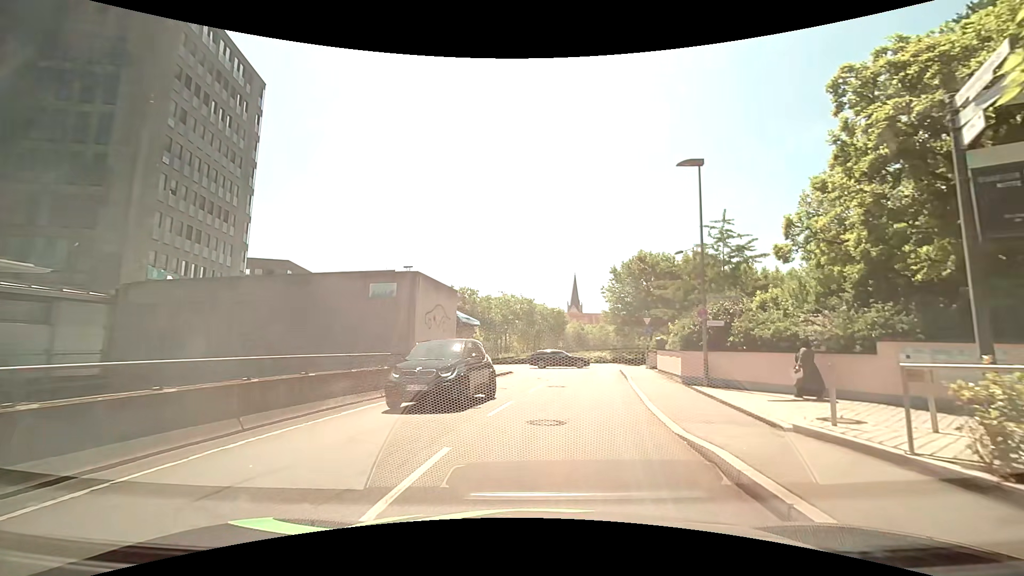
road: residential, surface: asphalt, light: Day
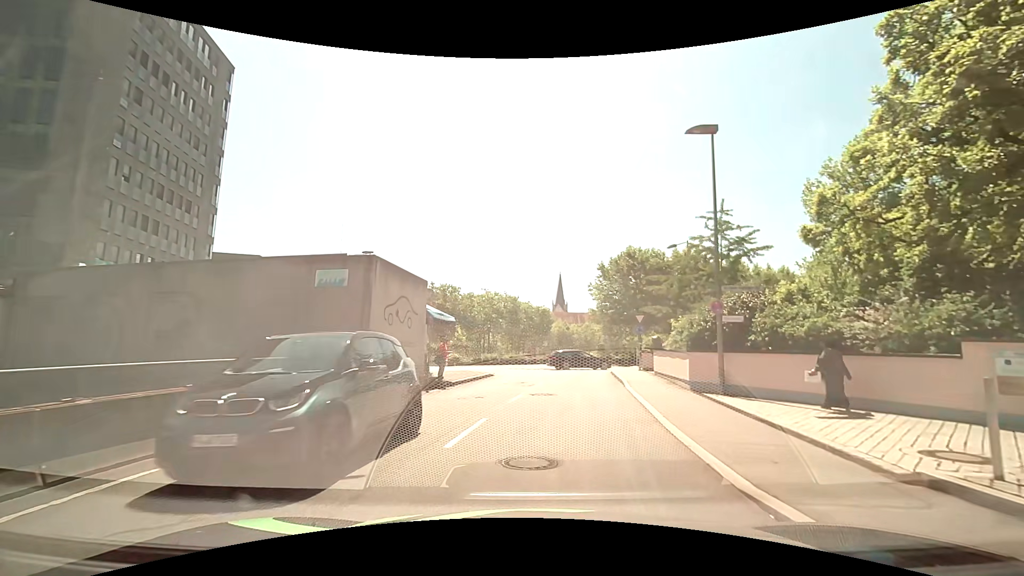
(0.0, +3.0) m; +2°
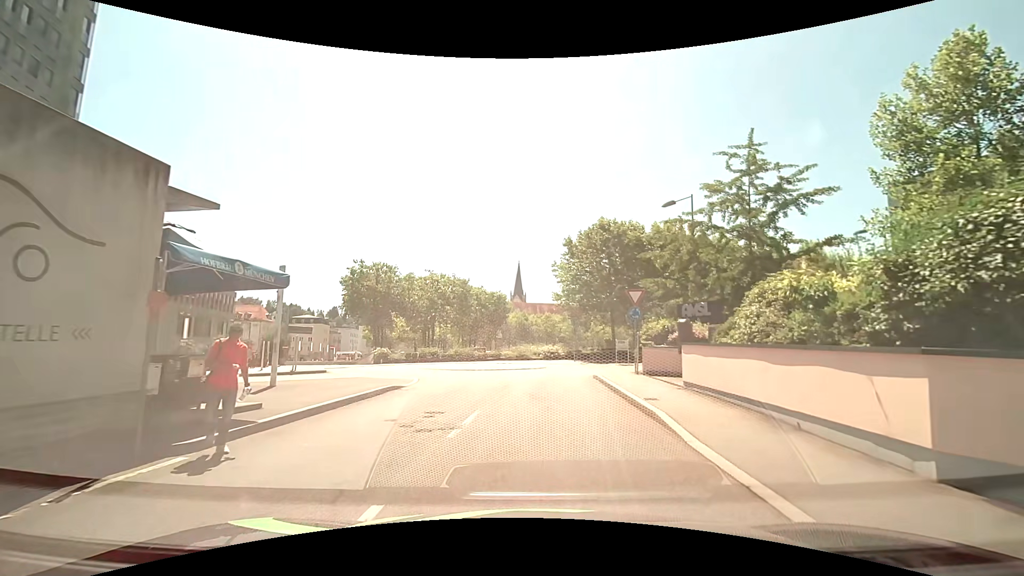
(+0.4, +11.3) m; +4°
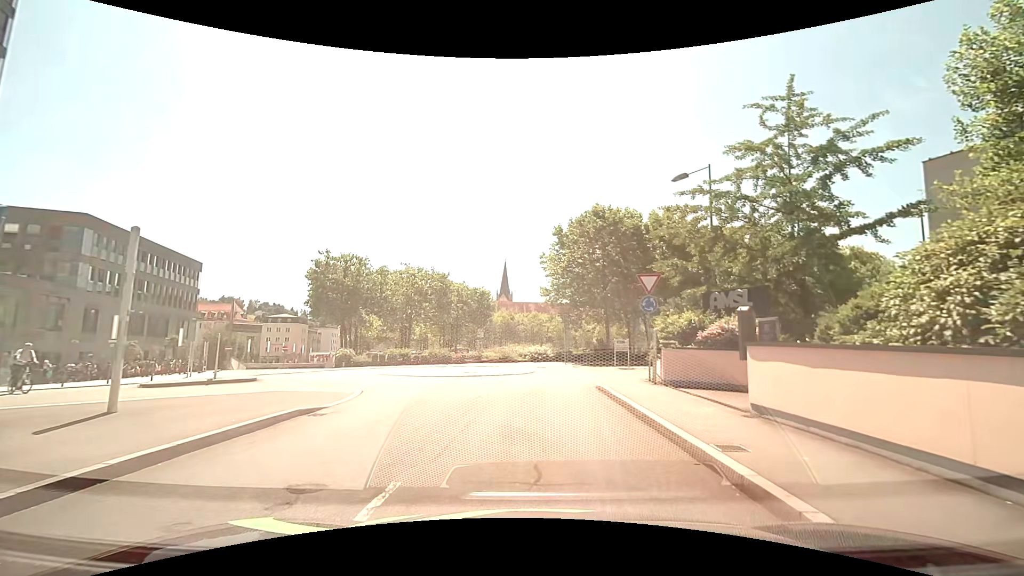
(+0.1, +5.1) m; +1°
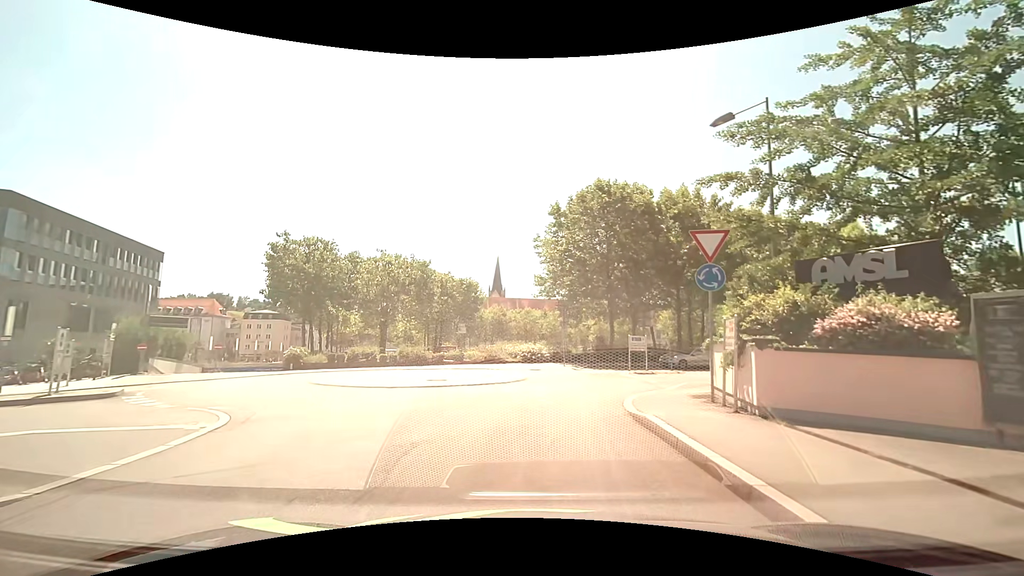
(+0.1, +6.4) m; +2°
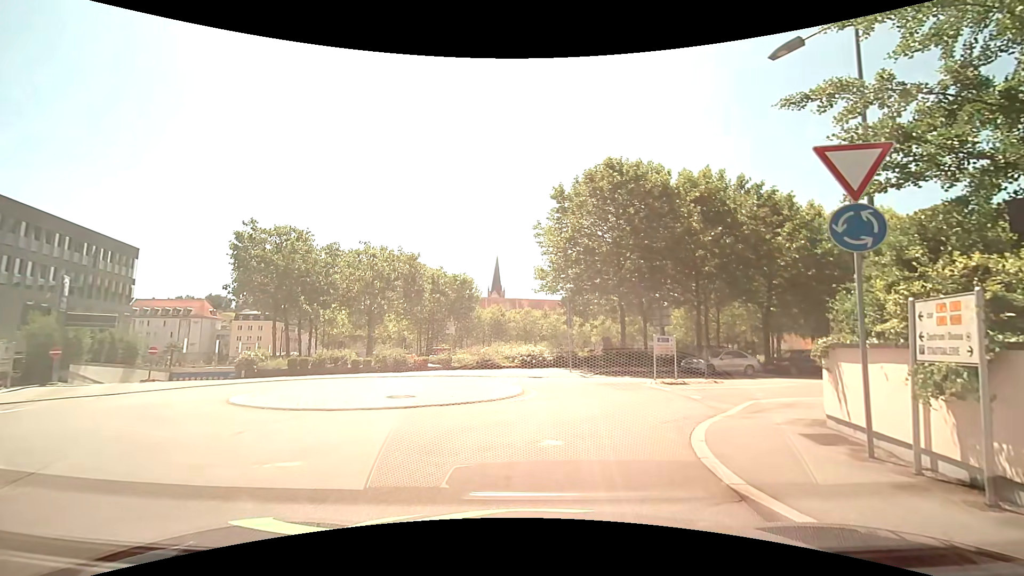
(0.0, +4.6) m; -1°
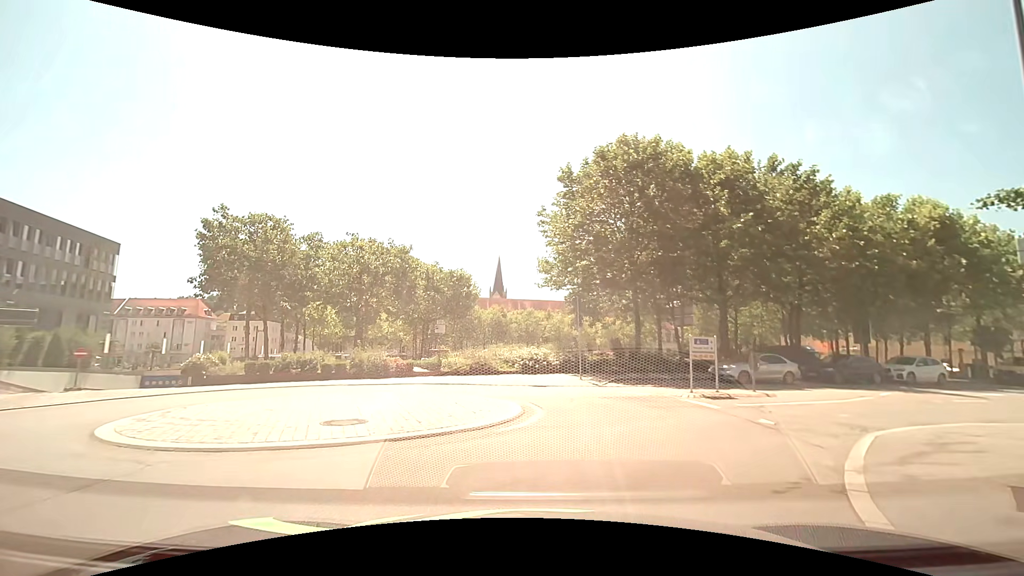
(+0.1, +4.1) m; -1°
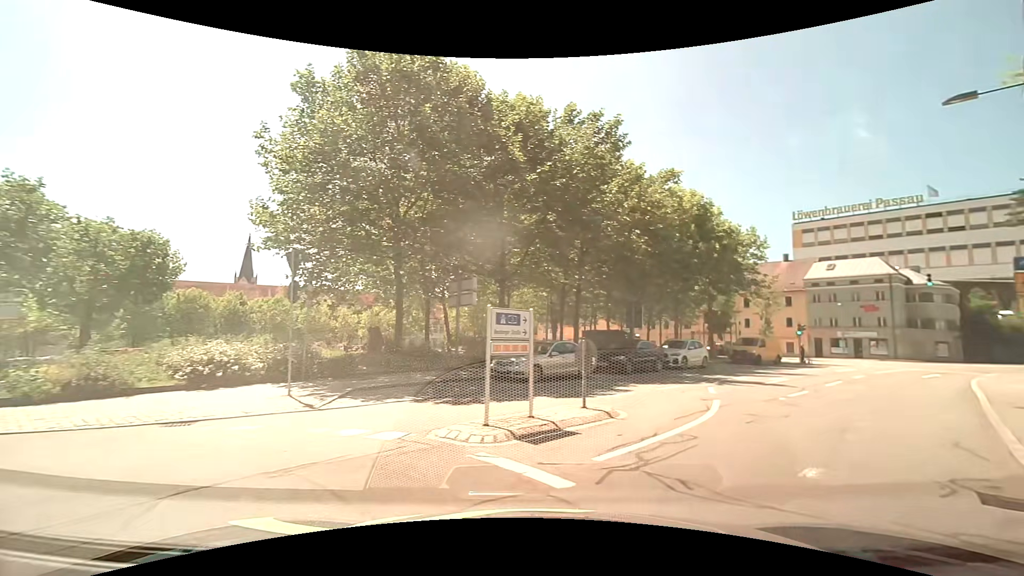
(+1.6, +8.6) m; +27°
(+4, +9) (+10, +17) (+16, +24) (+24, +32) (+31, +38) (+40, +43) (+49, +47) (+59, +49) (+69, +50) (+79, +51) m
